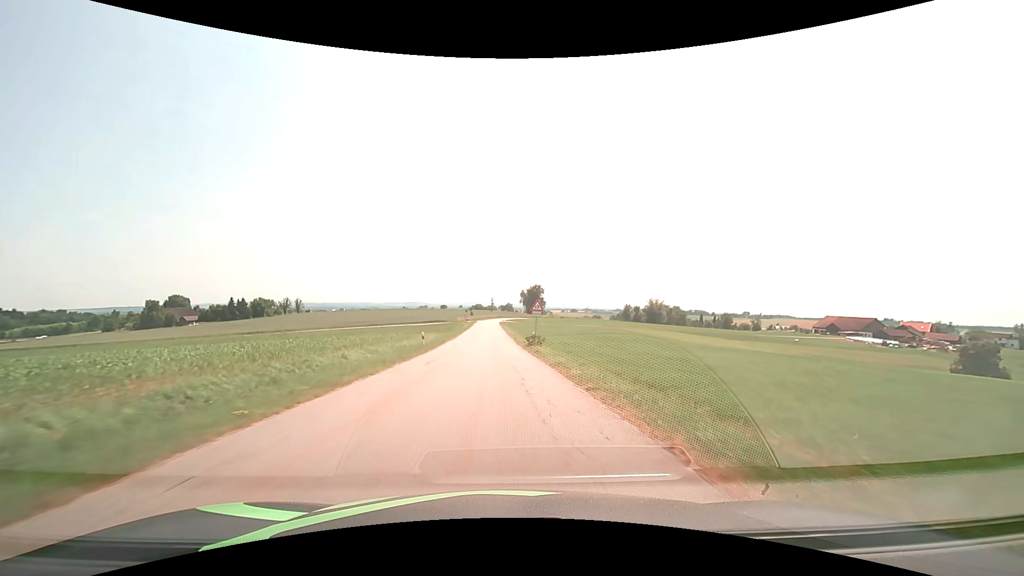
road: tertiary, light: Day
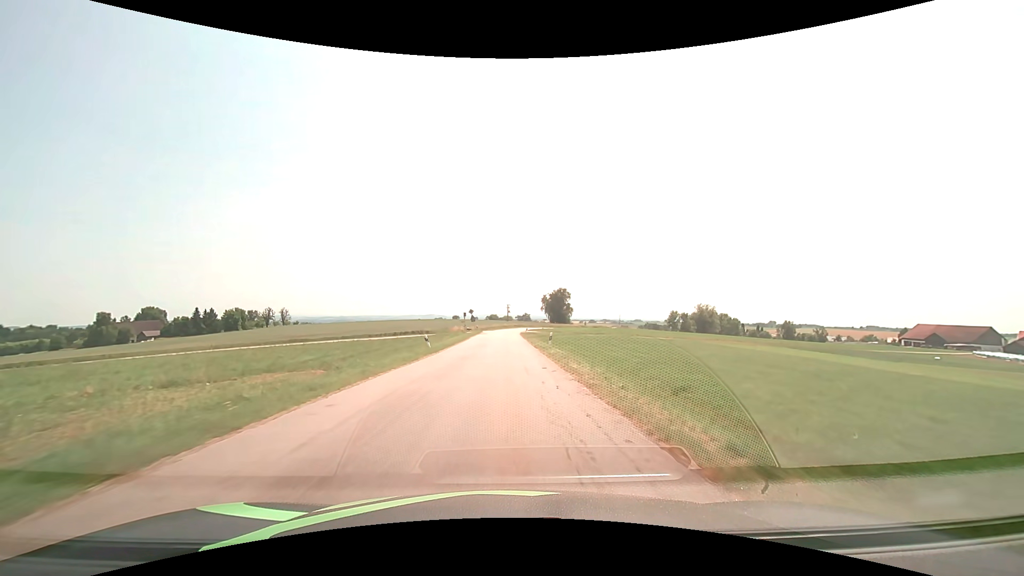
(-1.6, +52.7) m; -2°
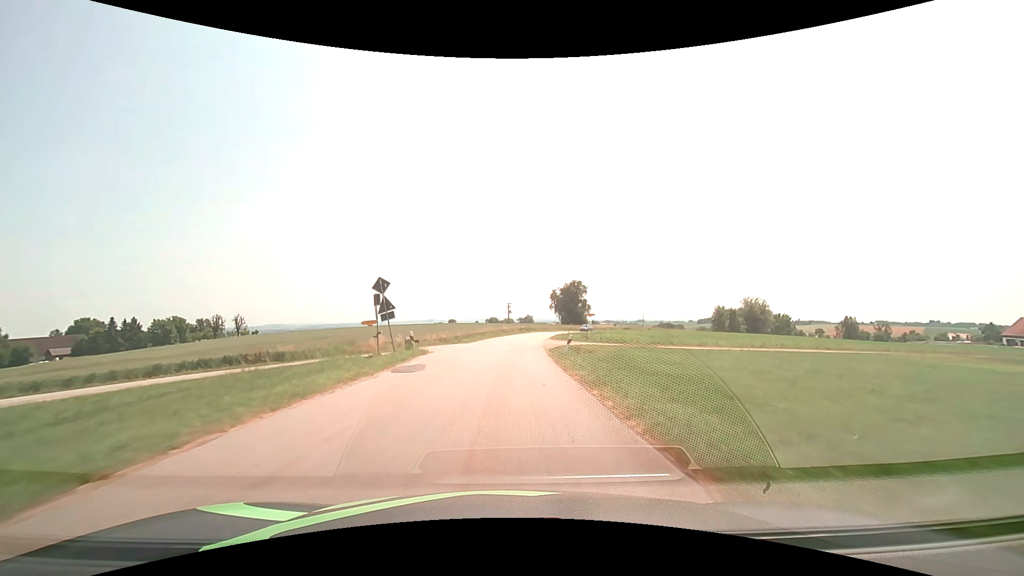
(+0.2, +52.5) m; 0°
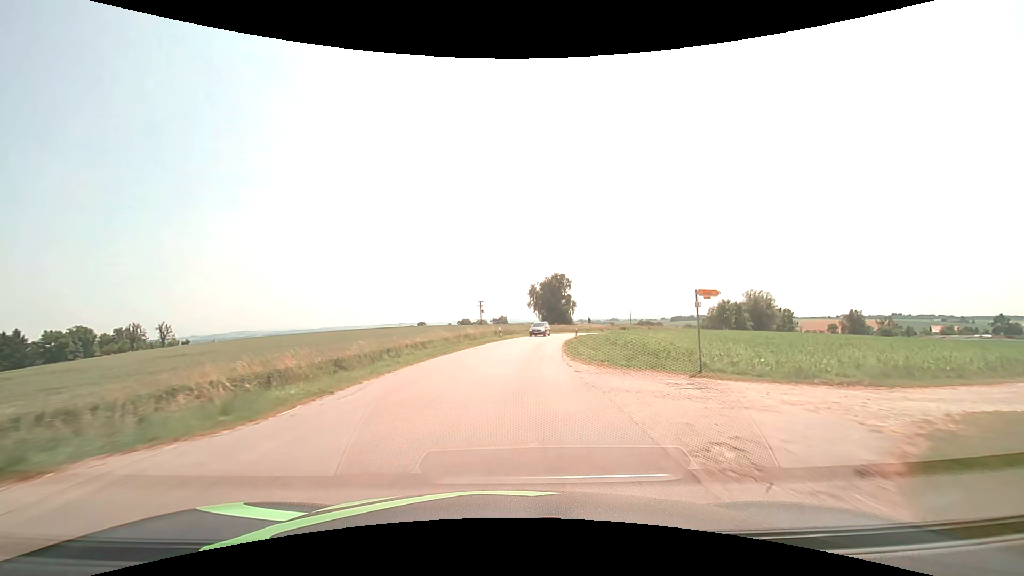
(+0.3, +29.3) m; +2°
